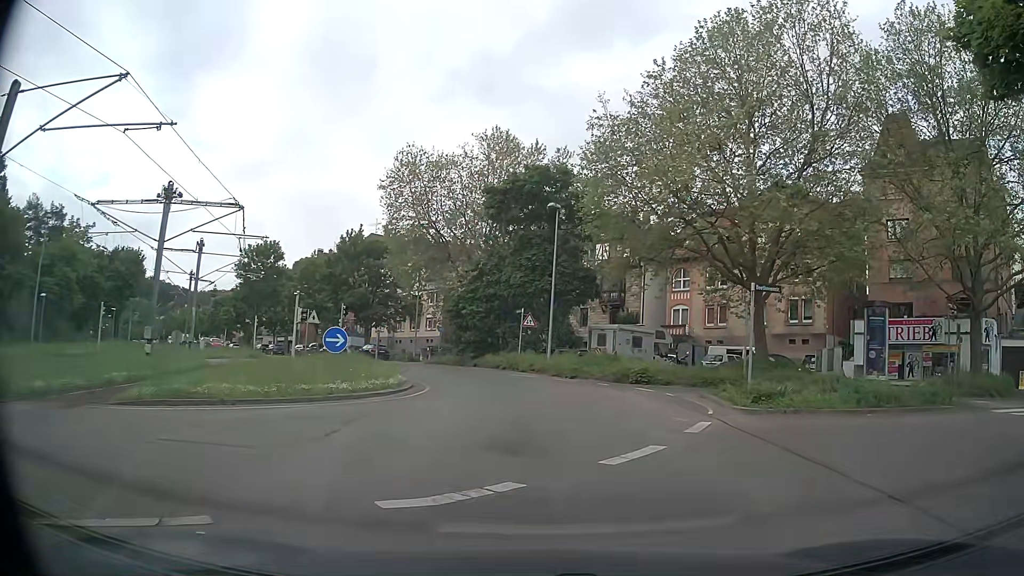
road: secondary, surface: asphalt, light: Day
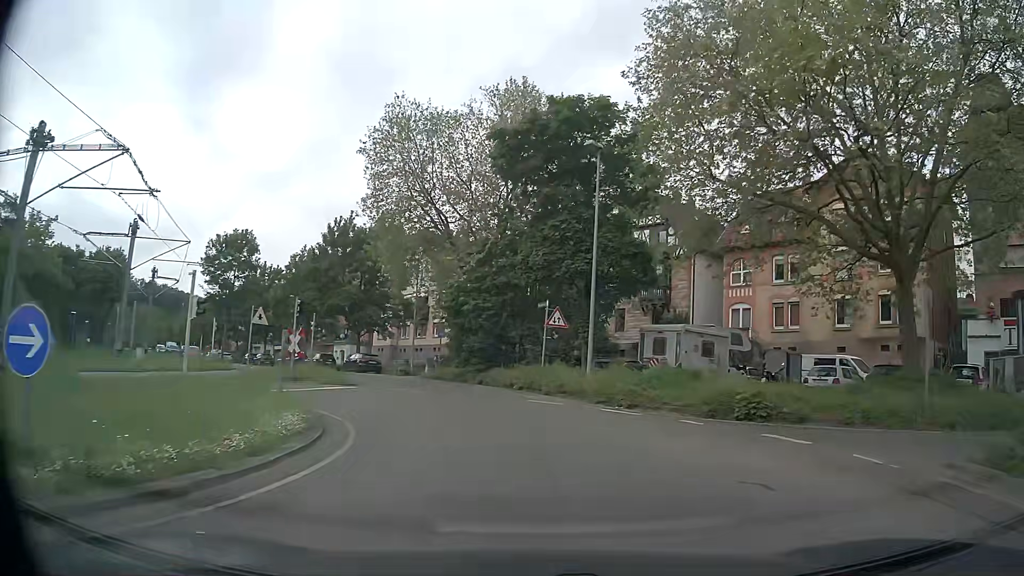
(-0.2, +11.7) m; -1°
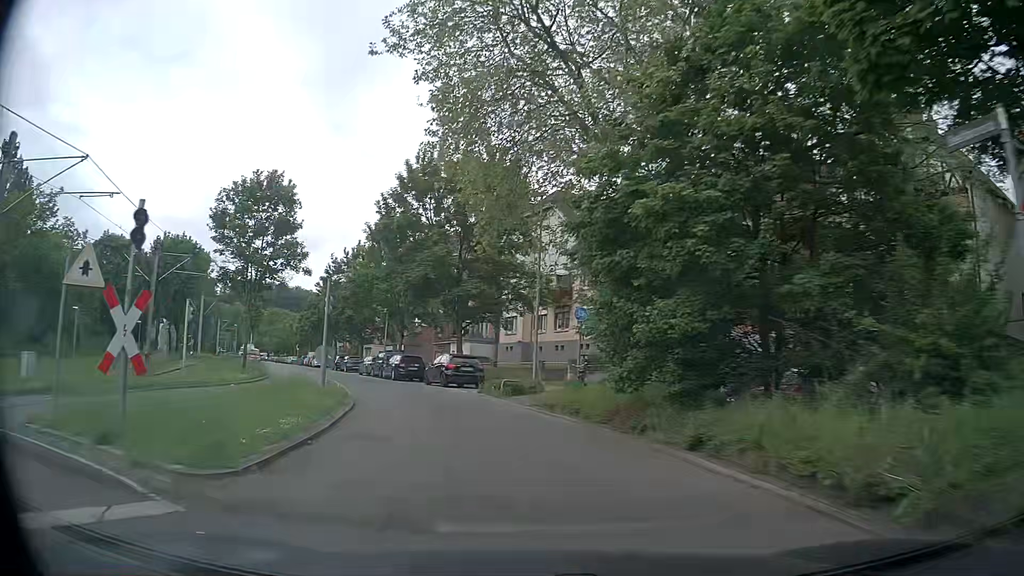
(-2.0, +20.1) m; -13°
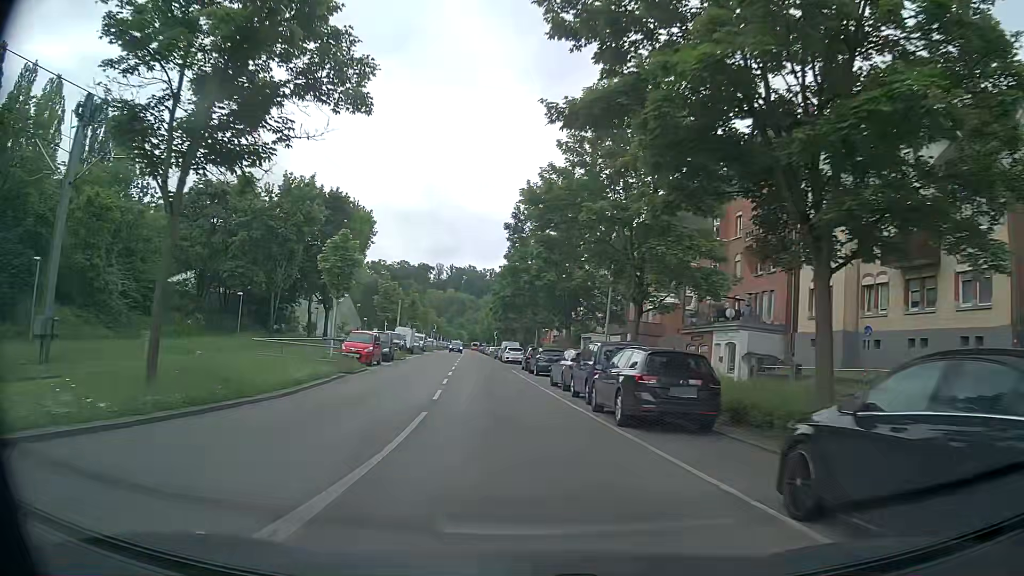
(-4.9, +25.2) m; -19°
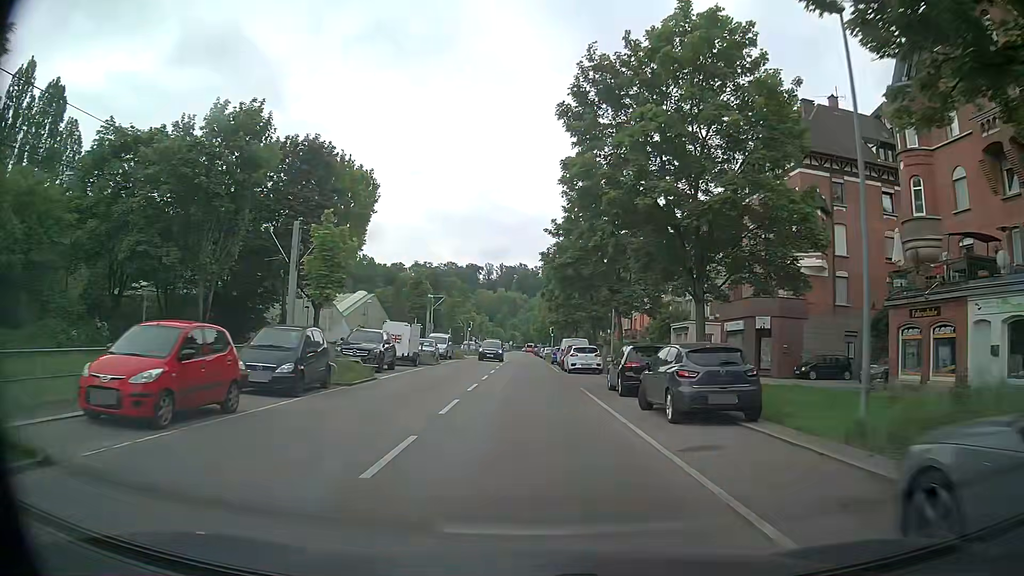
(-1.2, +22.1) m; -5°
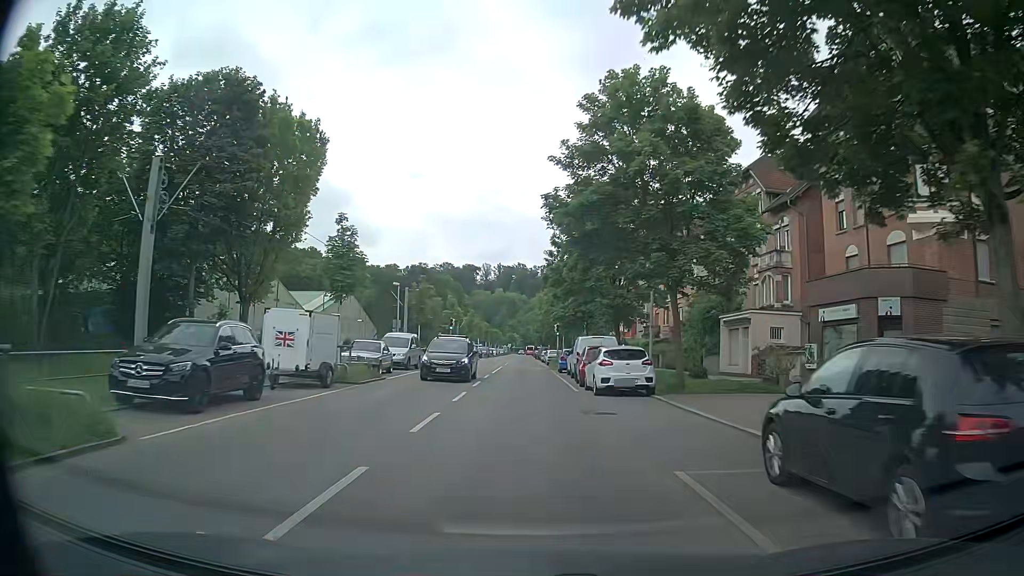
(-0.1, +14.7) m; 0°
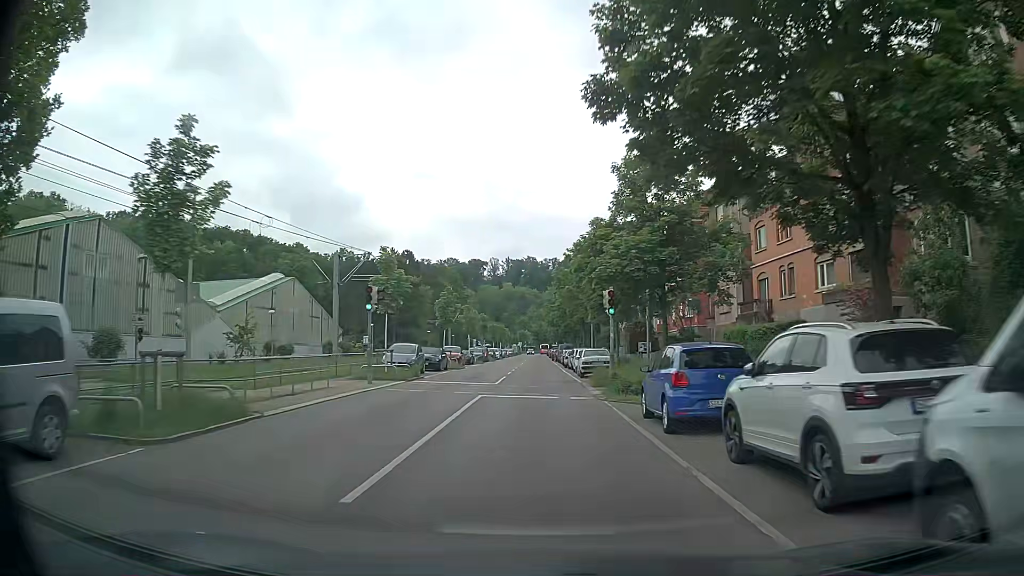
(-0.4, +29.1) m; -1°
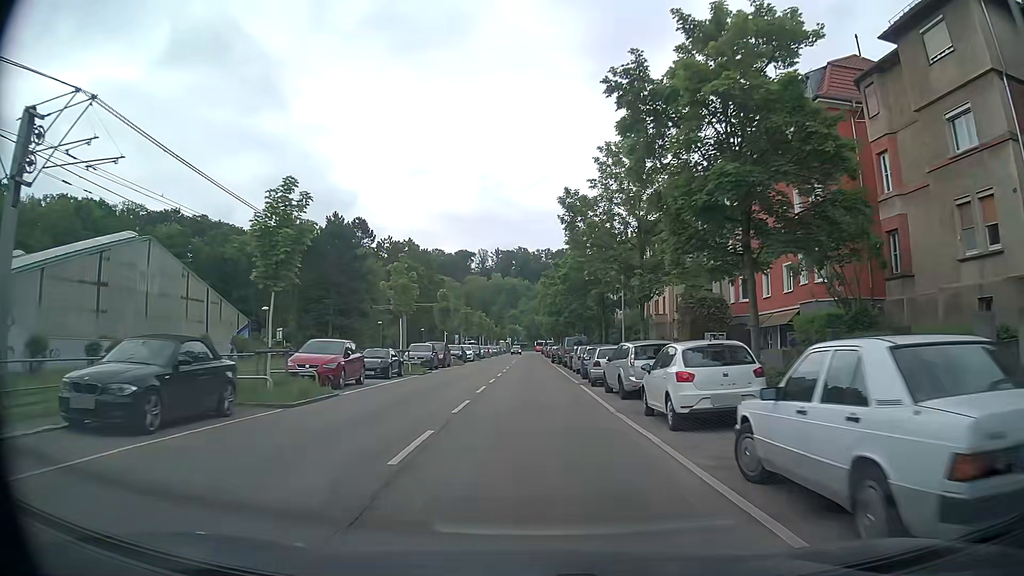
(0.0, +28.9) m; 0°
(0, +10) (0, +20) (0, +30) (+1, +40) (+1, +50) (+1, +60) (+1, +70) (+1, +80) (+1, +90) (+1, +100) m
